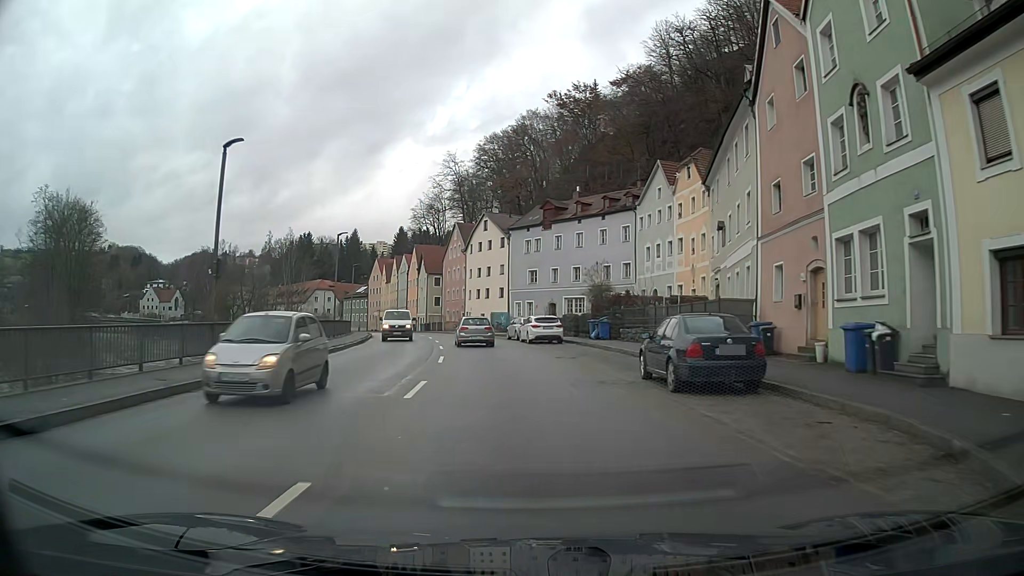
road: primary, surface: asphalt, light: Day
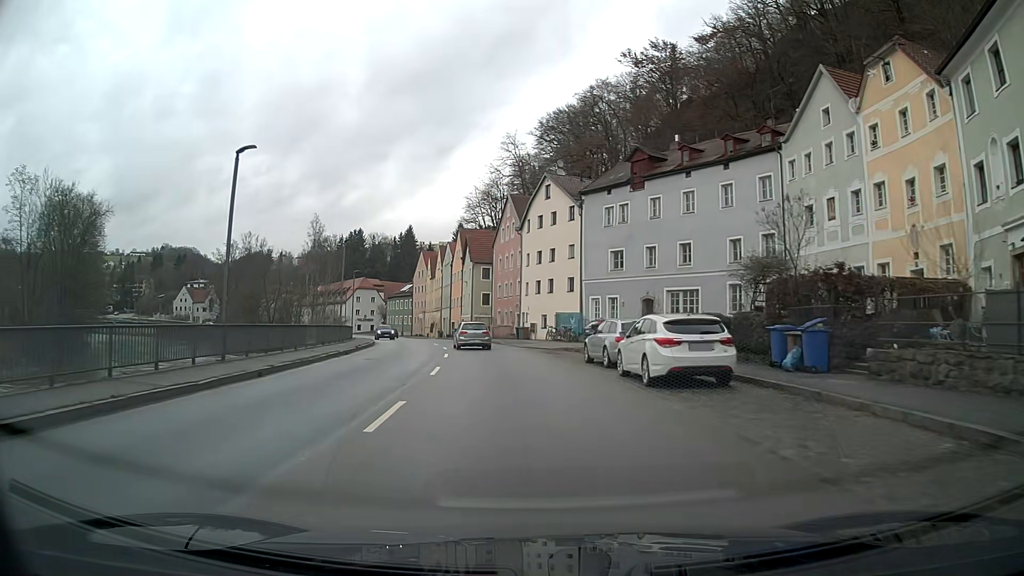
(-1.0, +21.5) m; -5°
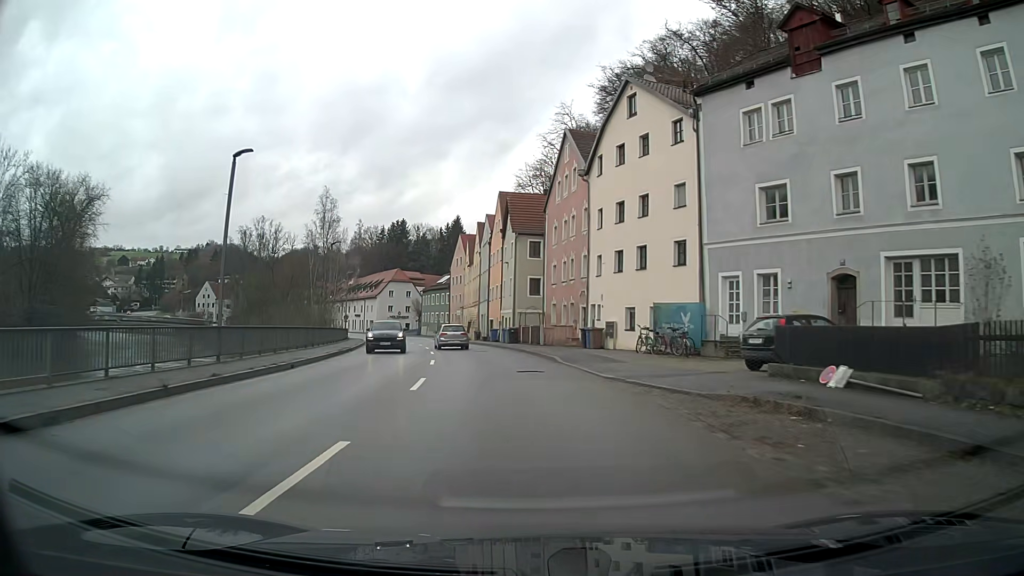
(-0.9, +21.9) m; -5°
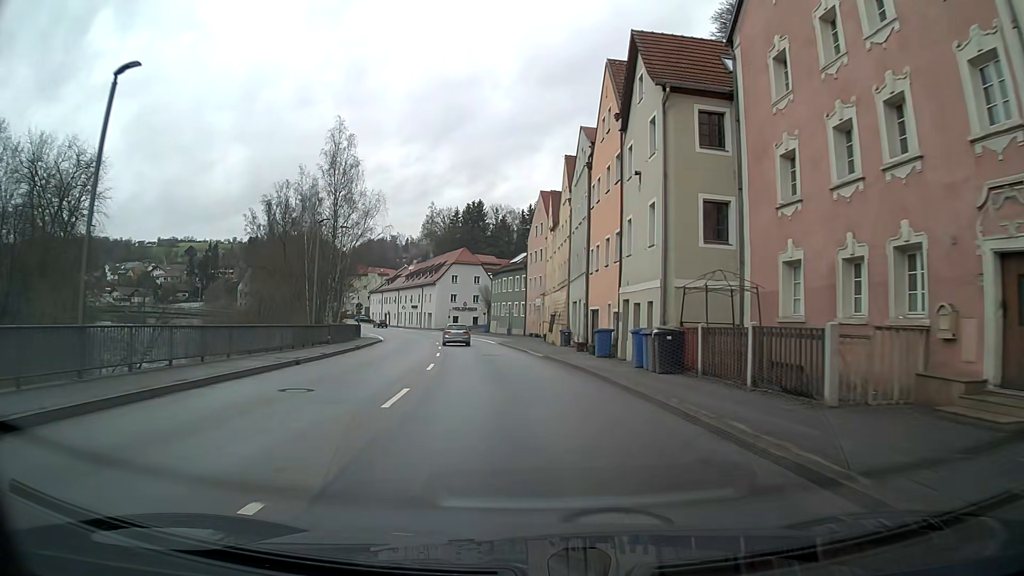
(-2.3, +29.8) m; -7°
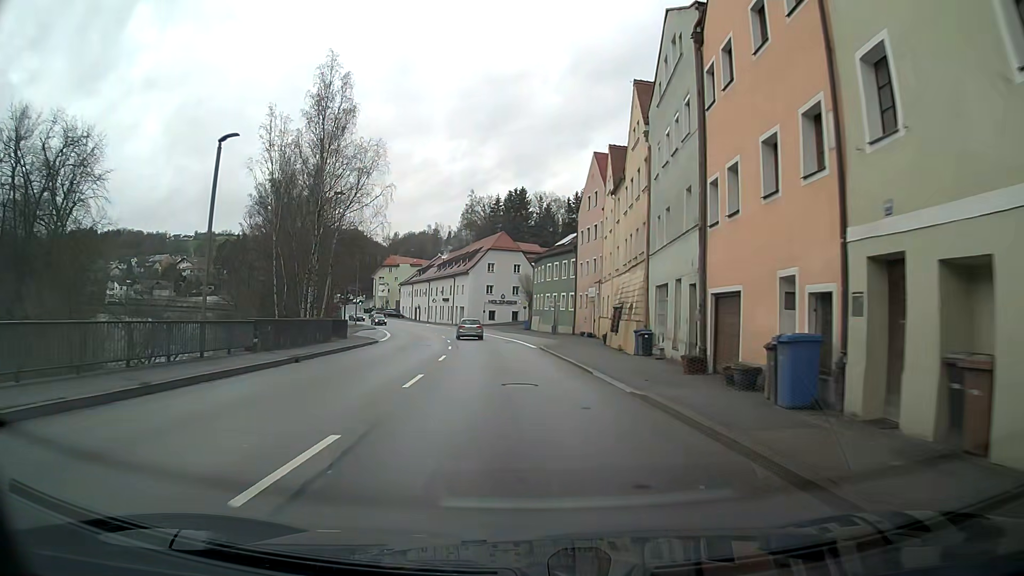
(-0.5, +15.3) m; -3°
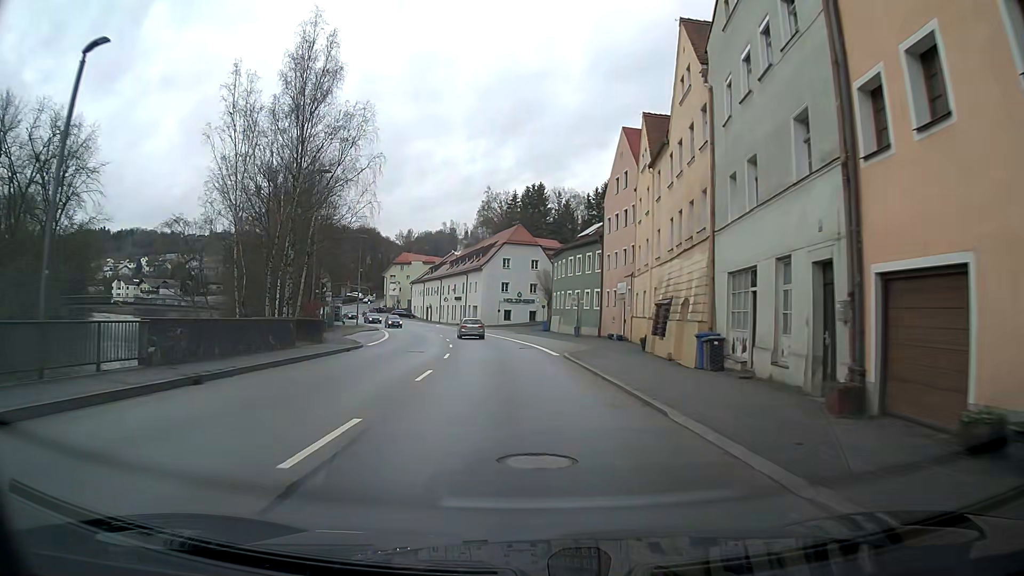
(-0.1, +7.7) m; -1°
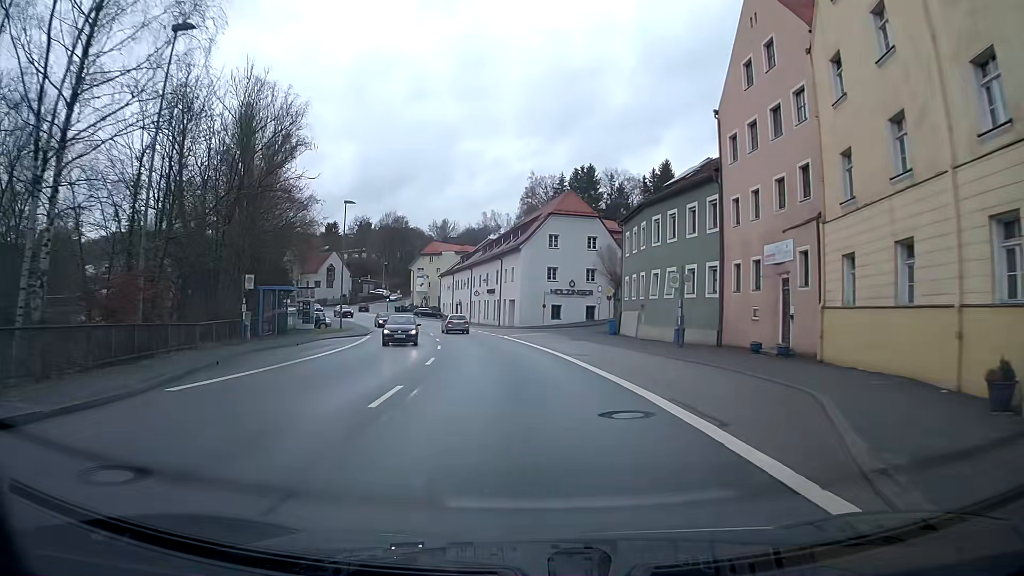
(-0.8, +23.3) m; -4°
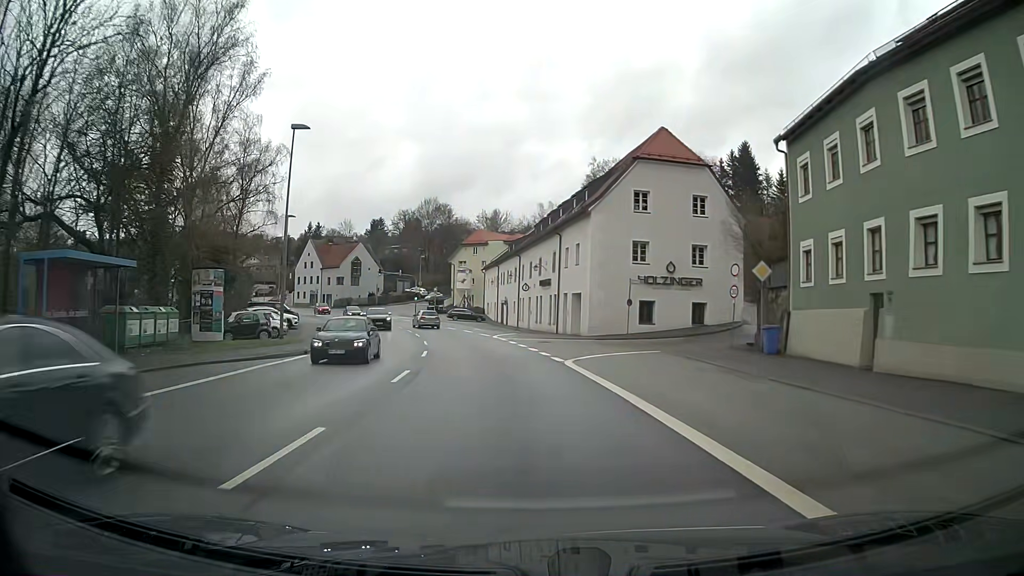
(-1.1, +23.3) m; -5°
